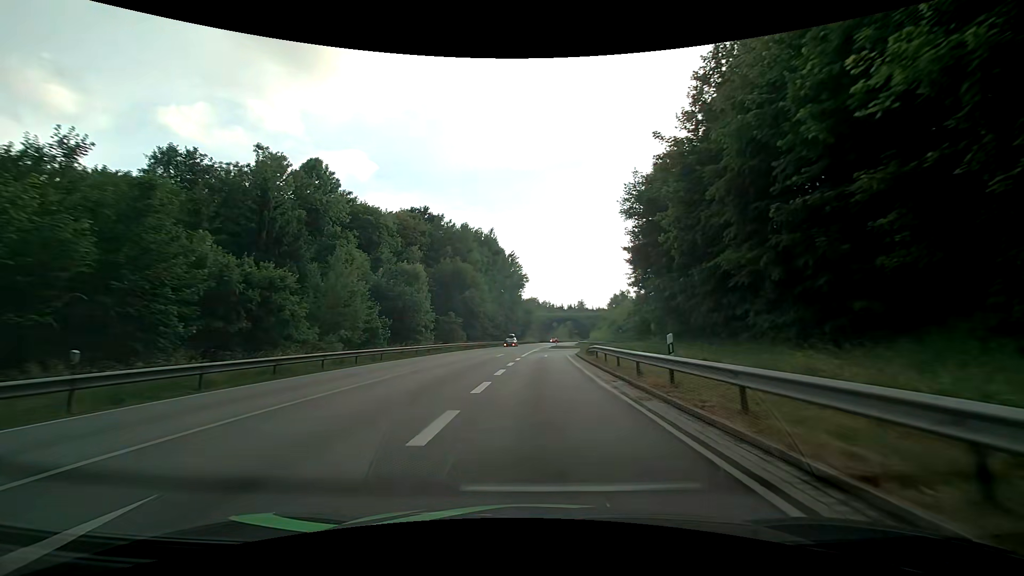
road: primary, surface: asphalt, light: Day
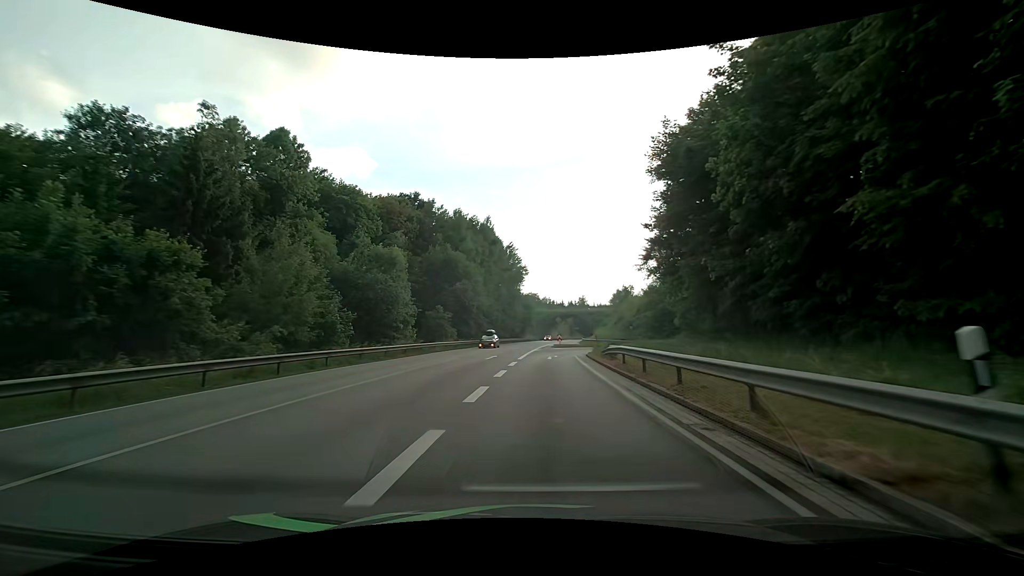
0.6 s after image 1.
(0.0, +8.0) m; 0°
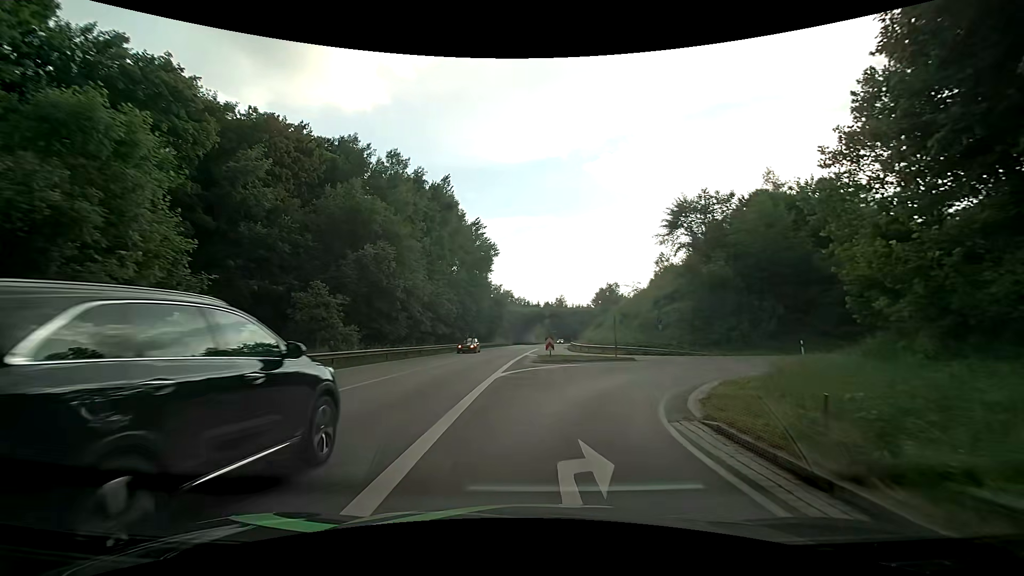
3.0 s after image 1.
(+0.3, +25.9) m; +2°
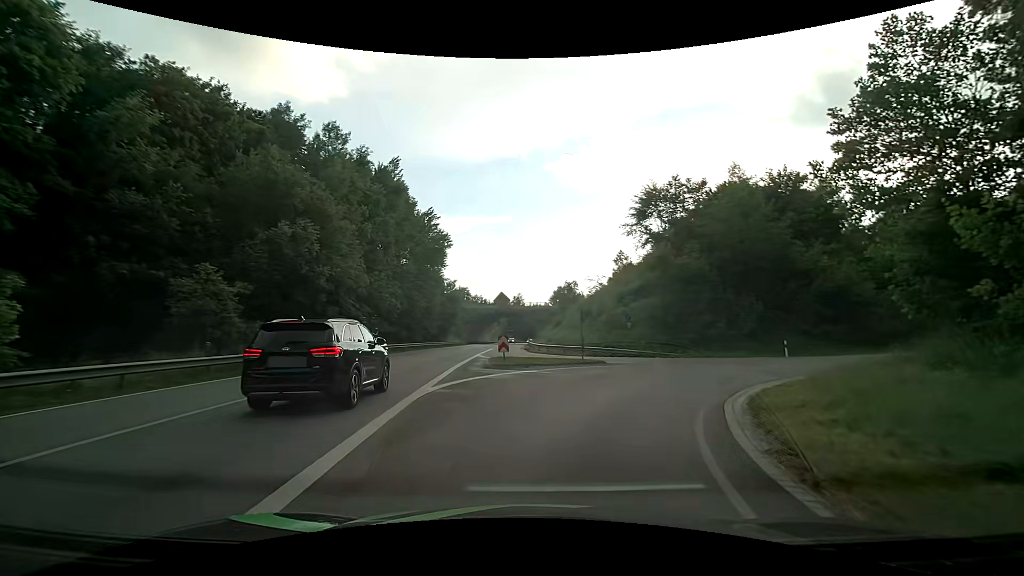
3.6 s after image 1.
(+0.2, +5.4) m; +5°
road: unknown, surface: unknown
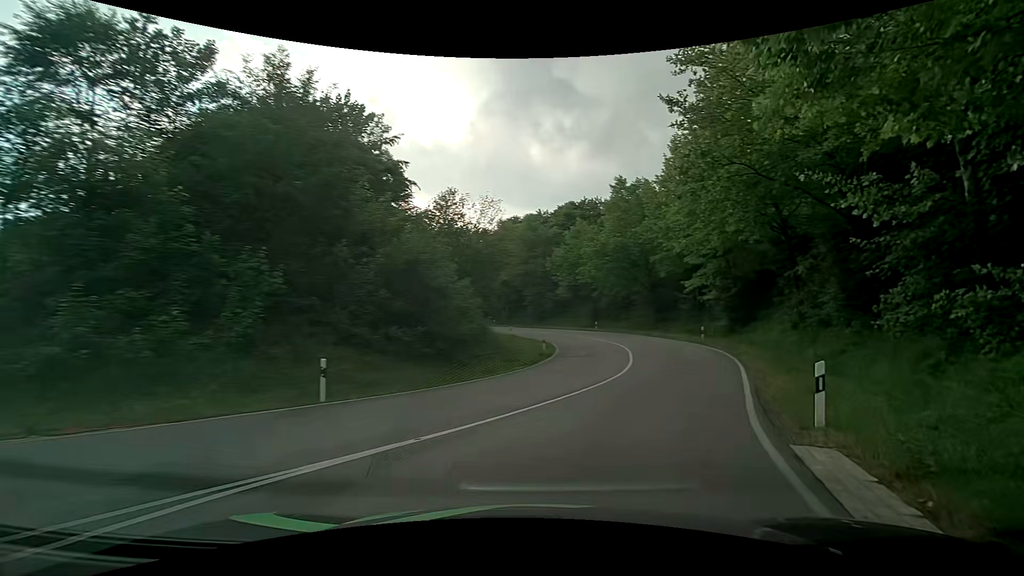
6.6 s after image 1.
(+8.6, +21.8) m; +51°
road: primary_link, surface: asphalt
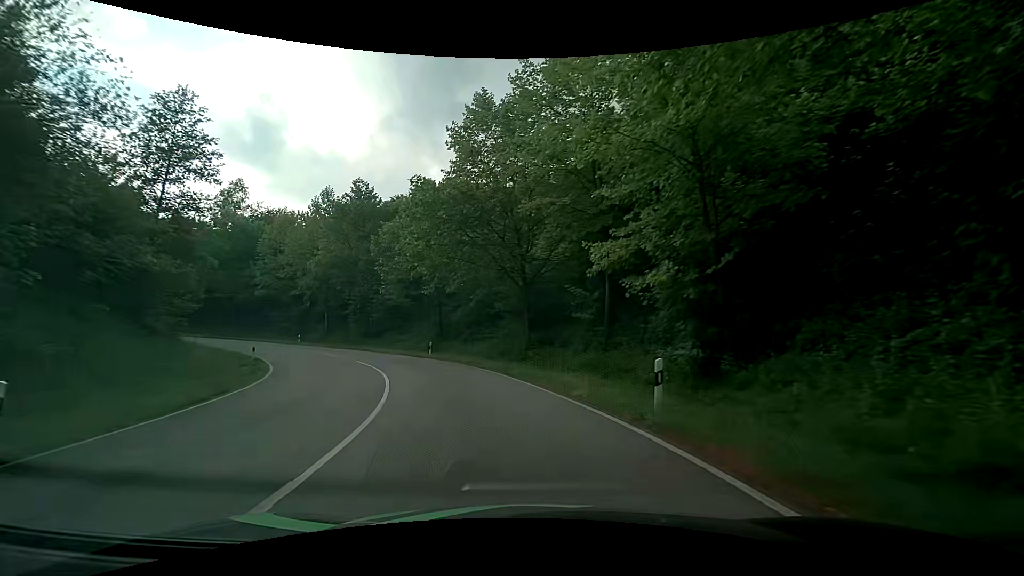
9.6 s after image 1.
(+6.7, +24.4) m; +14°
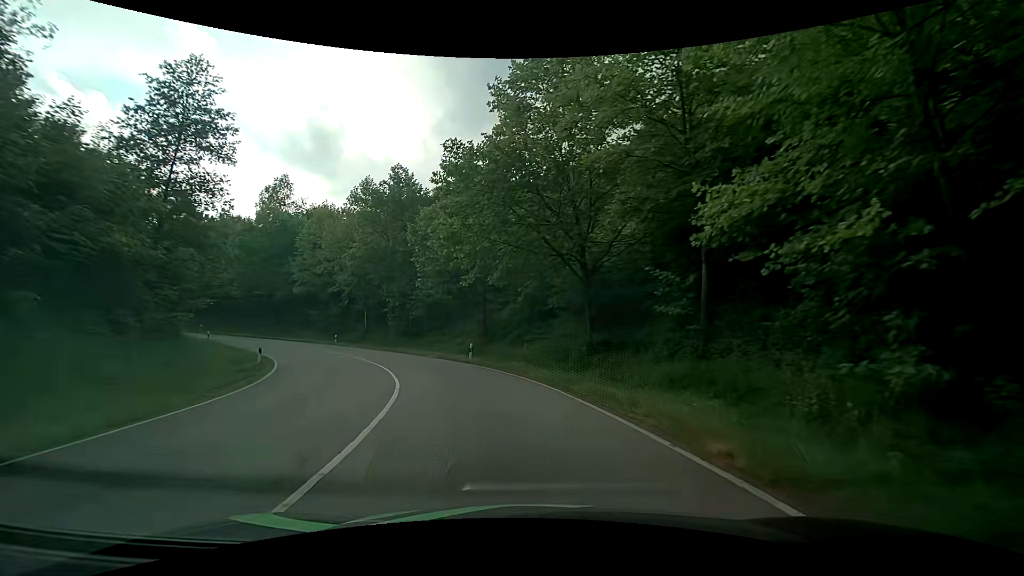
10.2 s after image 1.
(-0.3, +5.6) m; -6°
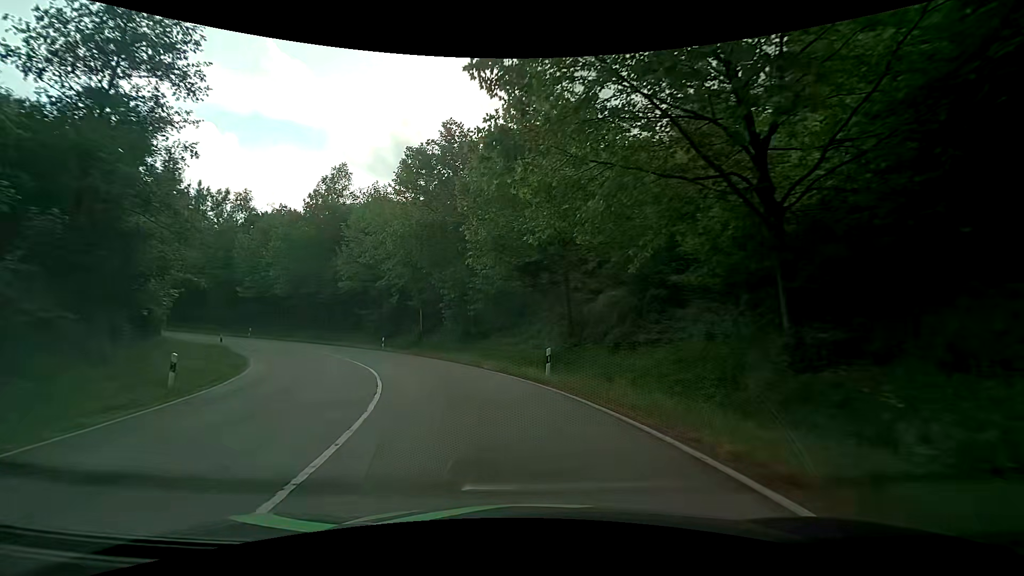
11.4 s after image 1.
(-0.9, +11.5) m; -10°
(-1, +10) (-3, +20) (-7, +29) (-13, +37) (-19, +44) (-27, +50) (-36, +55) (-46, +58) (-56, +59) (-66, +58) m
